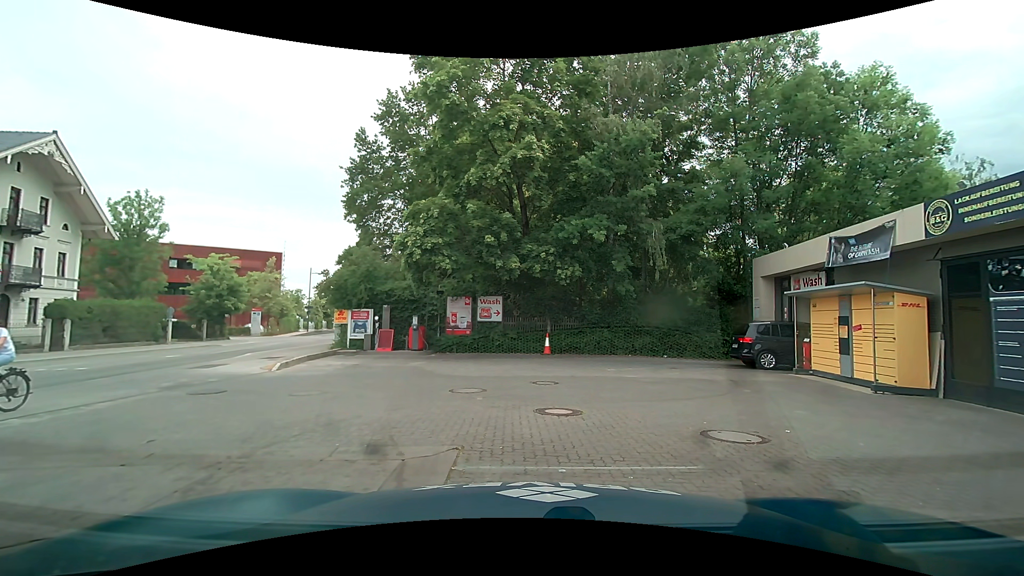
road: secondary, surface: asphalt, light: Day
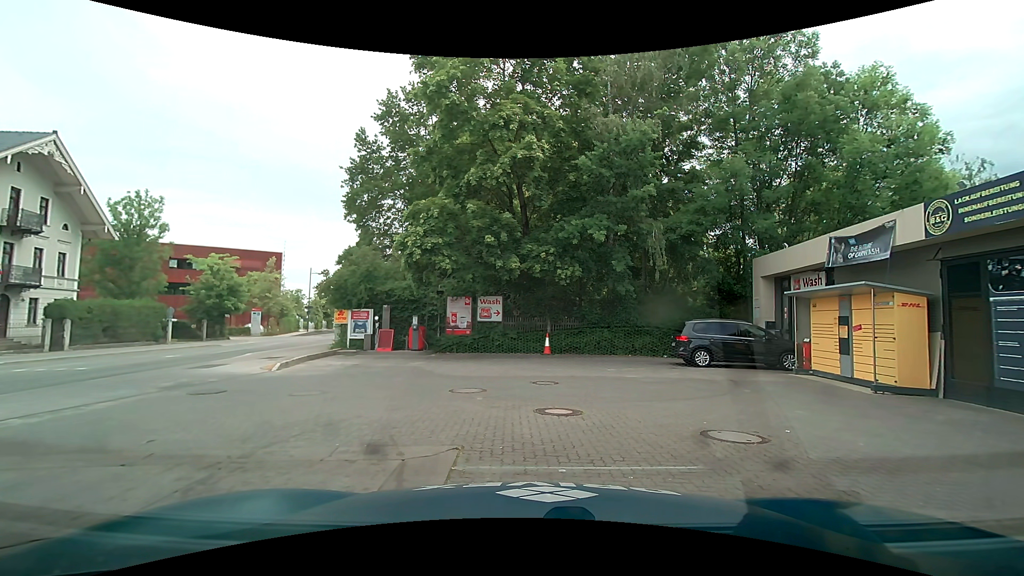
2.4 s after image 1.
(0.0, 0.0) m; 0°
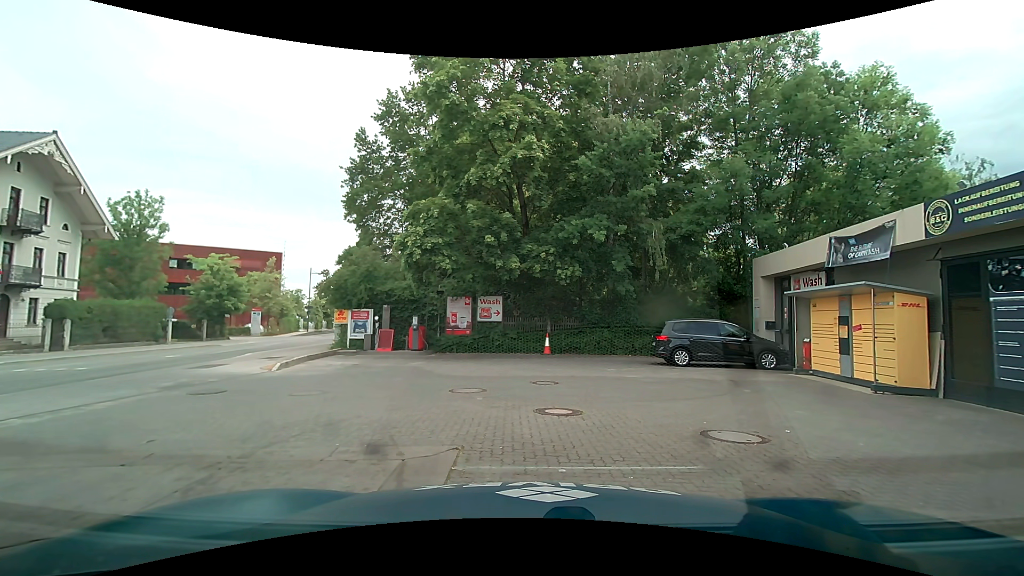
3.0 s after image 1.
(0.0, 0.0) m; 0°
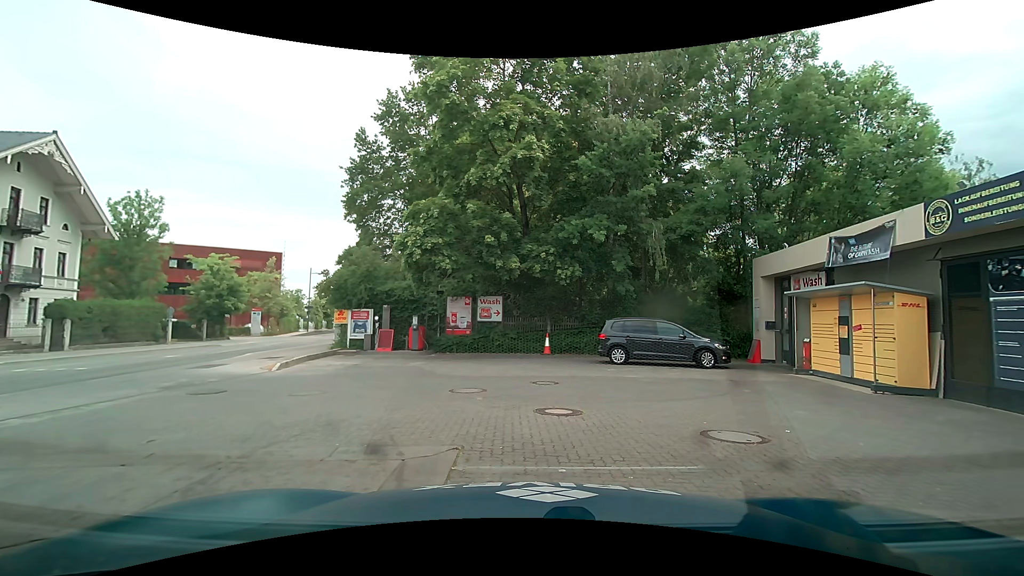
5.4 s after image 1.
(0.0, 0.0) m; 0°
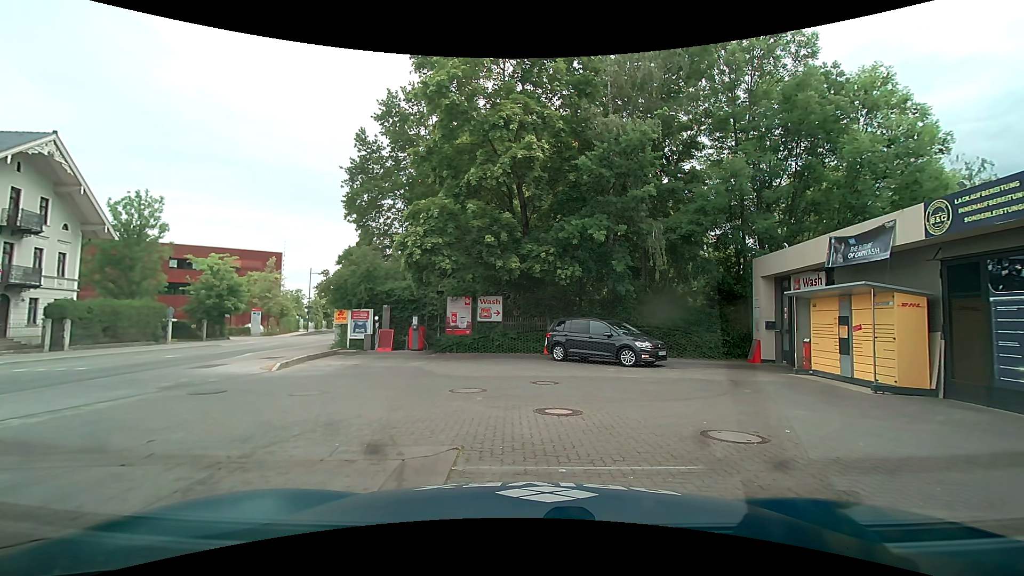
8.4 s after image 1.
(0.0, 0.0) m; 0°
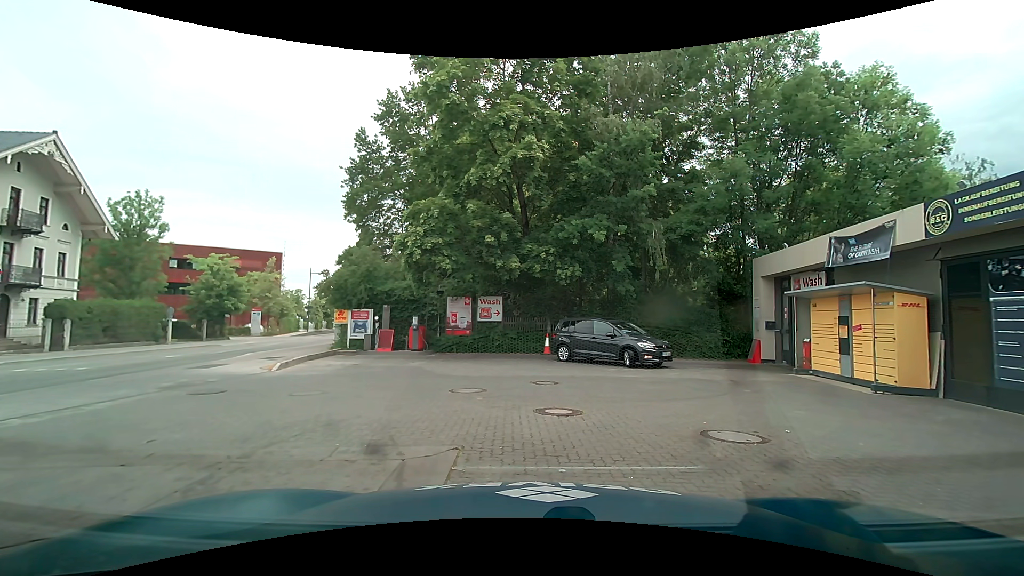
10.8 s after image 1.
(0.0, 0.0) m; 0°
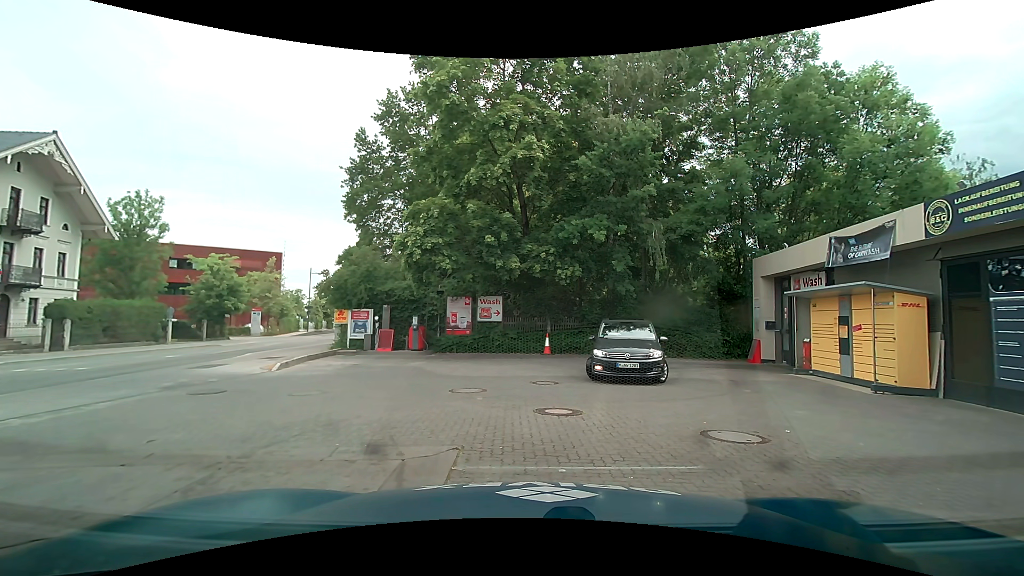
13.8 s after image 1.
(0.0, 0.0) m; 0°
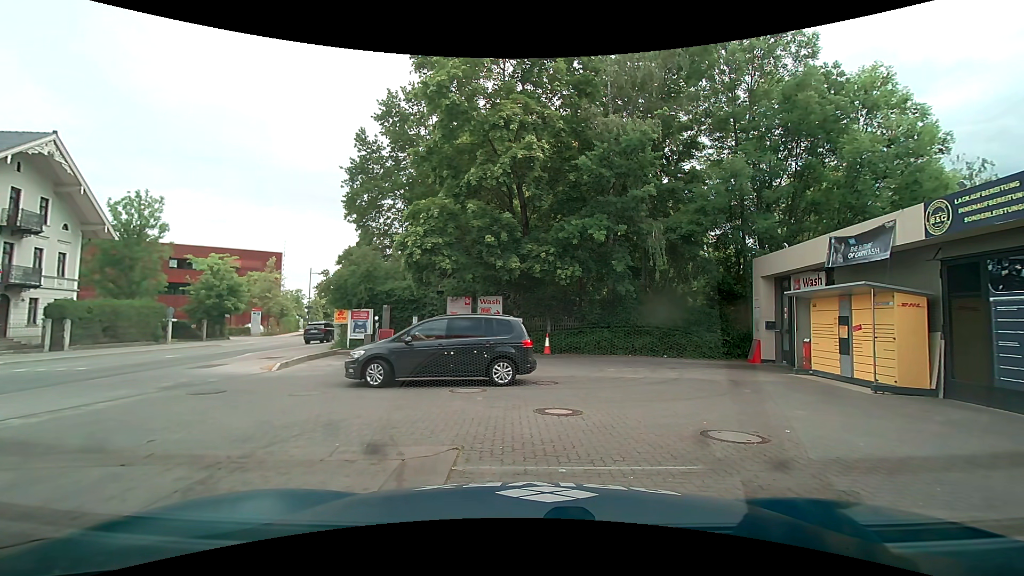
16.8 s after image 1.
(0.0, 0.0) m; 0°
